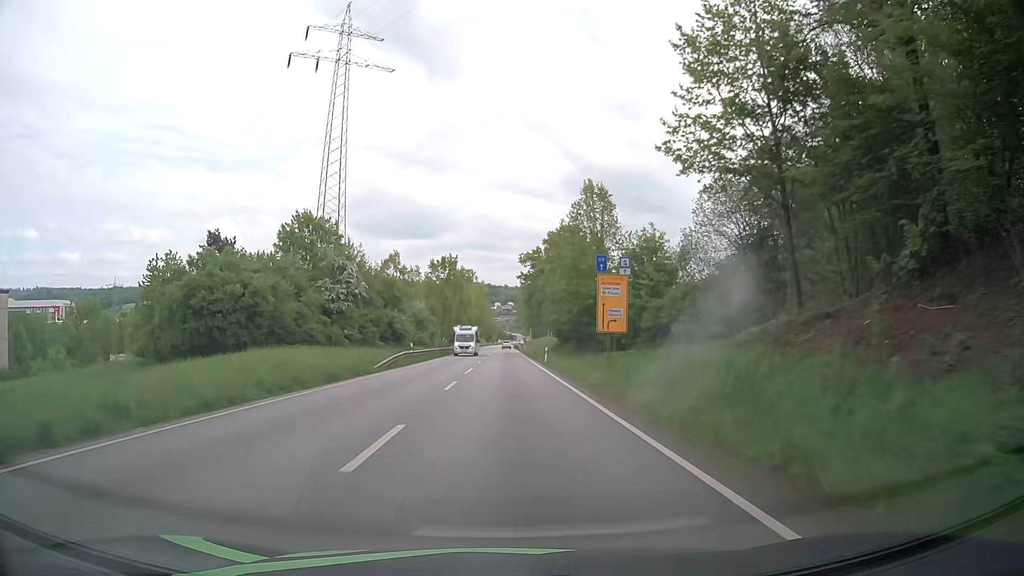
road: primary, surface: asphalt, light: Day
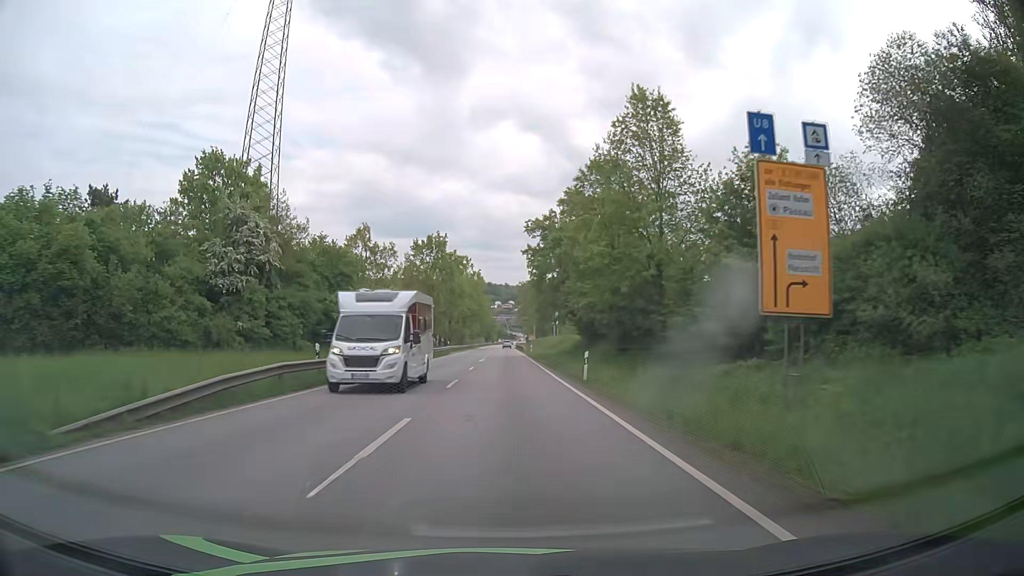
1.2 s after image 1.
(+0.1, +22.9) m; 0°
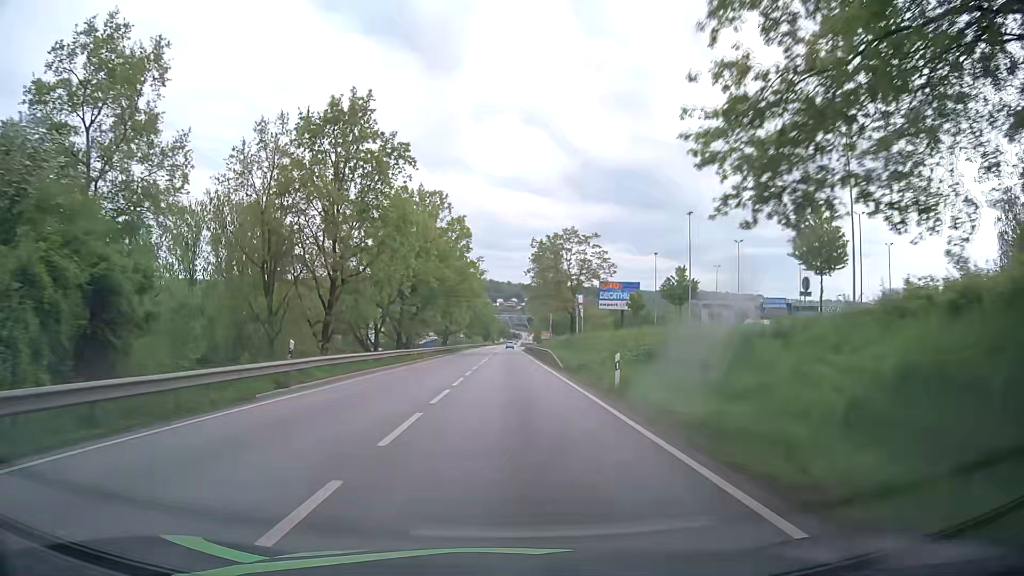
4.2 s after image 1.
(0.0, +55.2) m; 0°
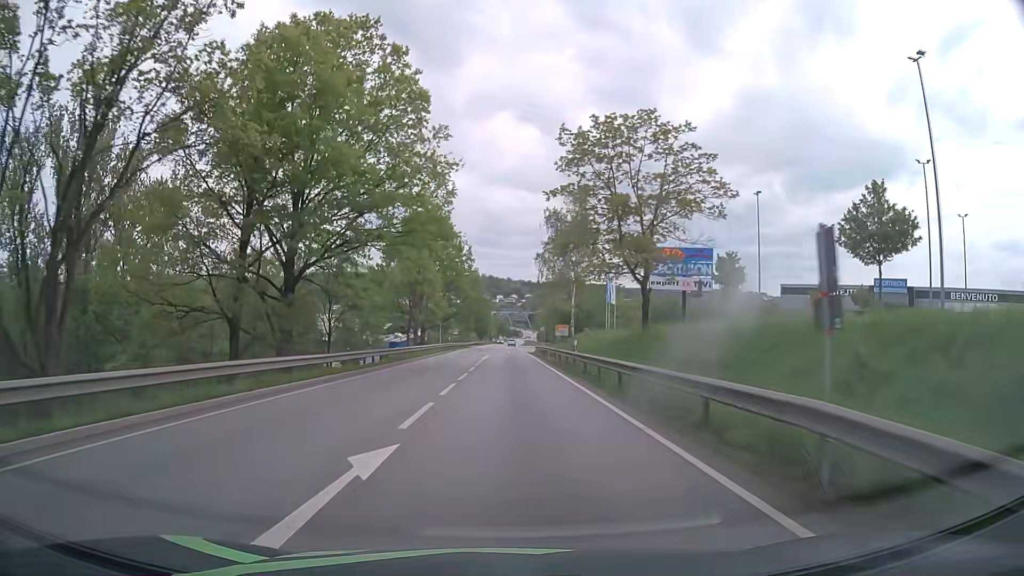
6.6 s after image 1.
(-0.1, +40.2) m; 0°
(0, +10) (0, +20) (0, +30) (0, +40) (0, +50) (0, +60) (0, +70) (0, +80) (0, +90) (+1, +100) m
